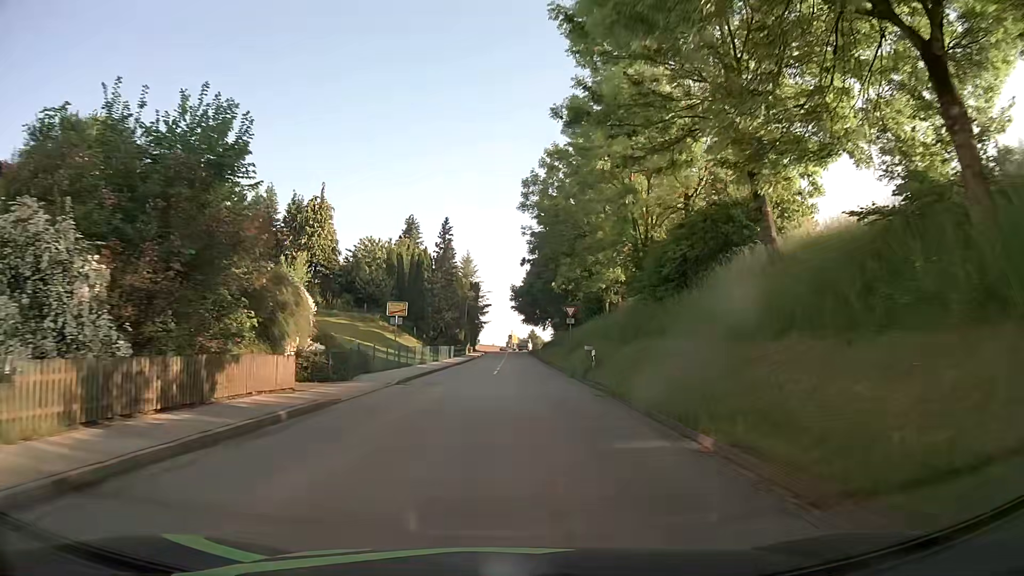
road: tertiary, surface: asphalt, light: Day
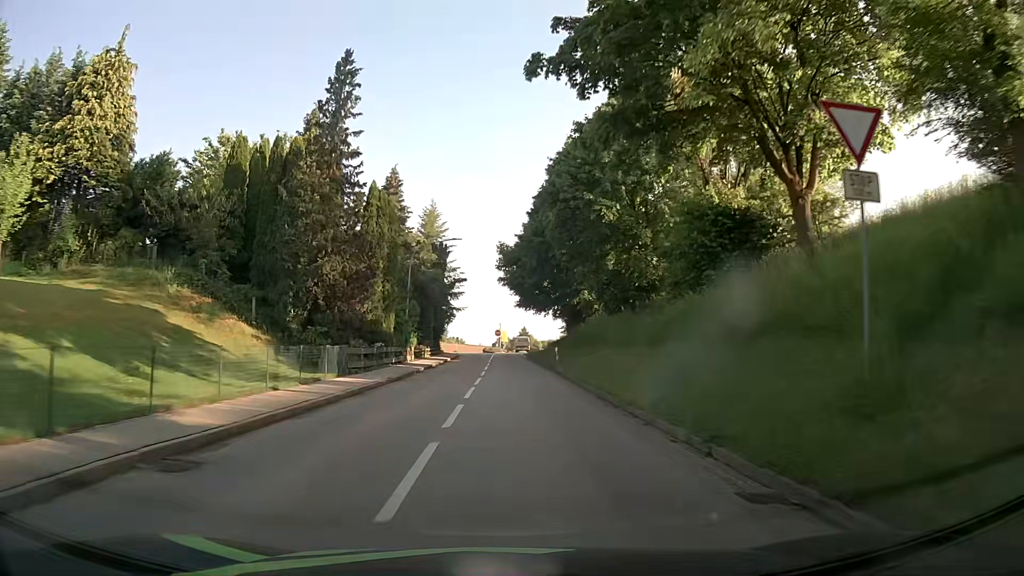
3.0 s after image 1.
(+0.3, +39.4) m; +2°
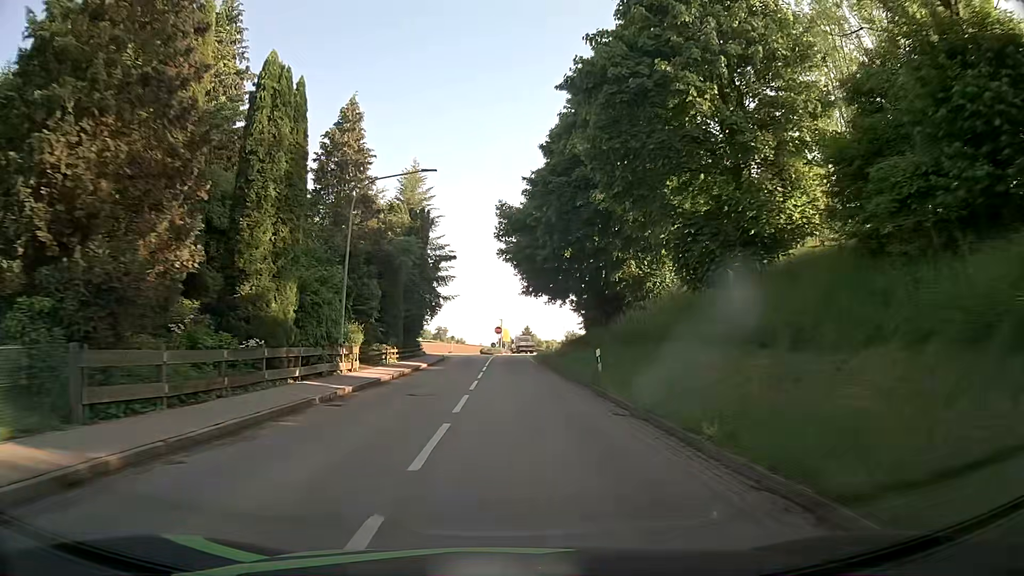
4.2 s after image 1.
(-0.3, +16.1) m; -1°
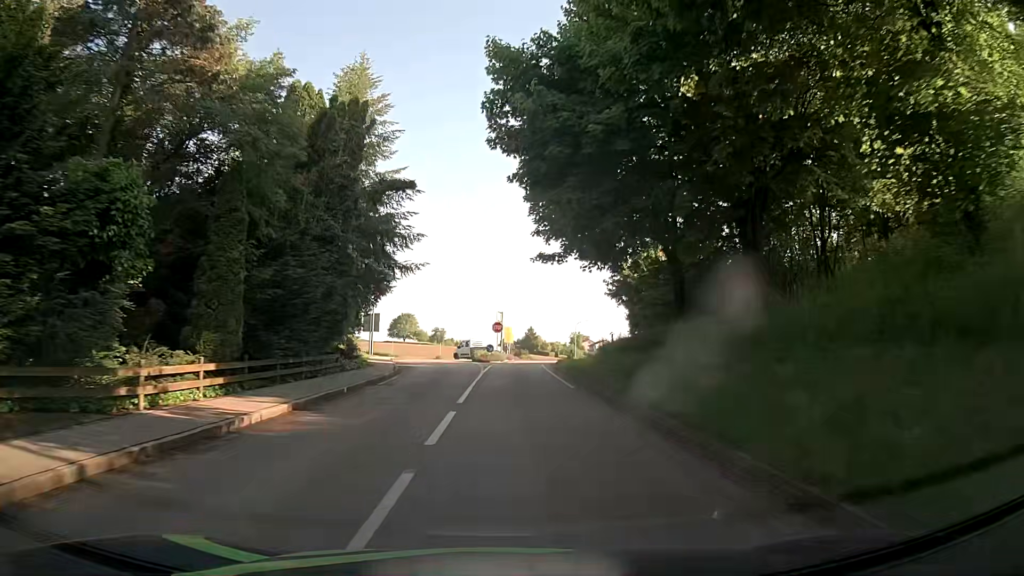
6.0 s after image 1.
(-0.2, +22.4) m; -1°
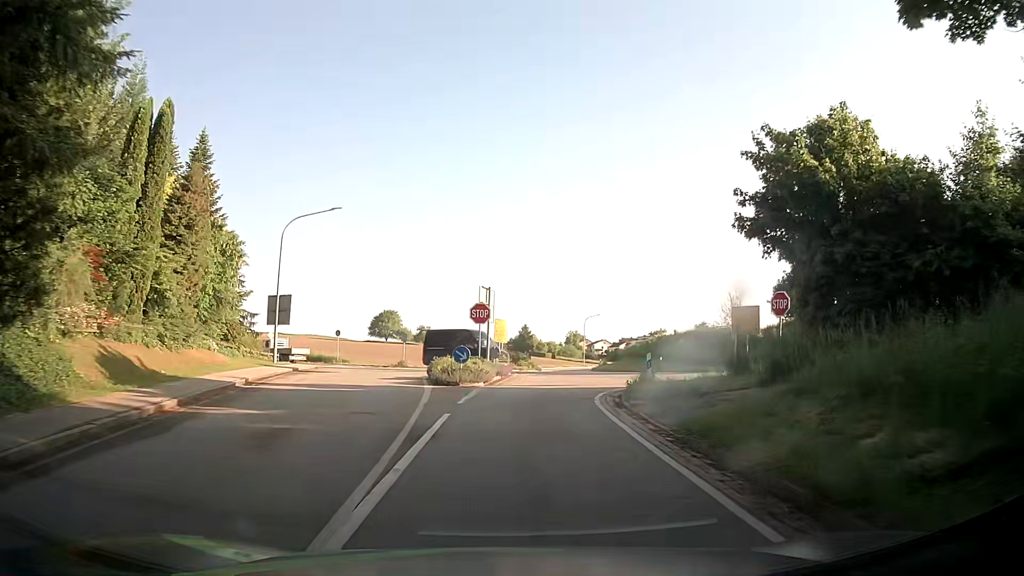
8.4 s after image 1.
(+0.3, +25.9) m; 0°
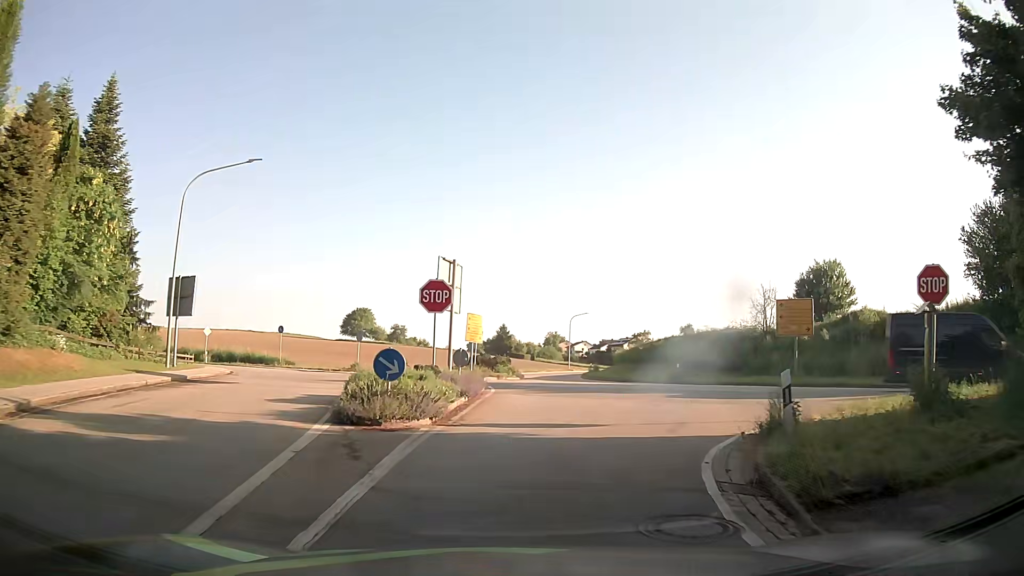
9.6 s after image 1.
(+0.3, +10.7) m; +3°
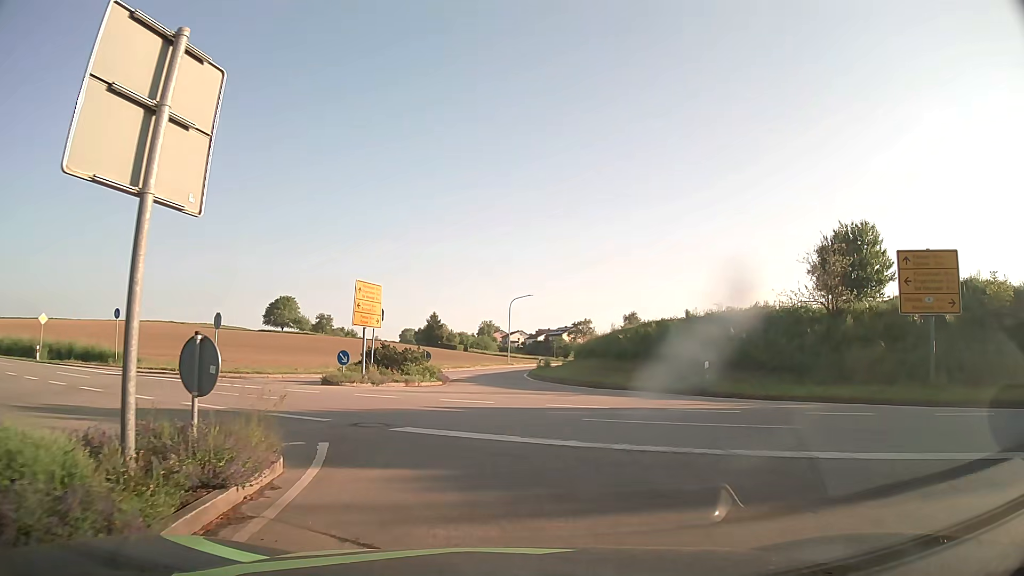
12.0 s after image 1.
(+0.6, +15.8) m; +5°
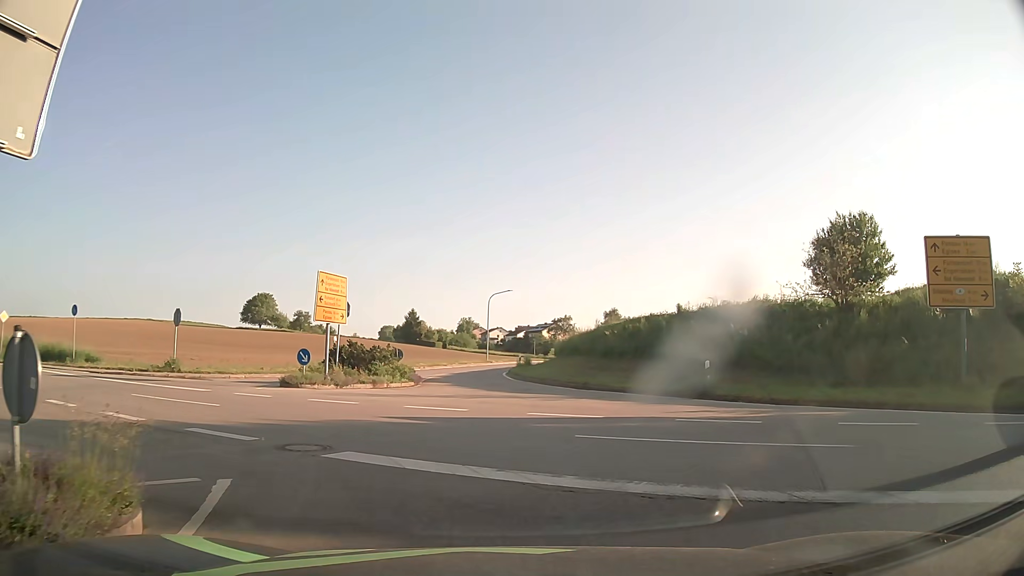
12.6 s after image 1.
(0.0, +2.4) m; +3°
(0, +10) (-6, +18) (-15, +22) (-24, +26) (-33, +30) (-42, +35) (-52, +39) (-61, +43) (-70, +47) (-79, +51) m
